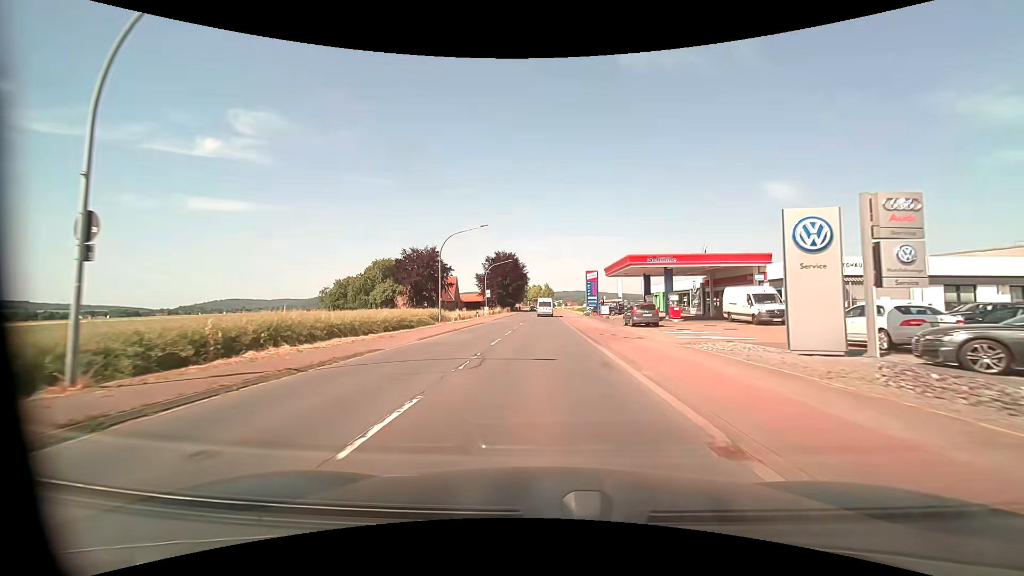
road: primary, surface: asphalt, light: Day
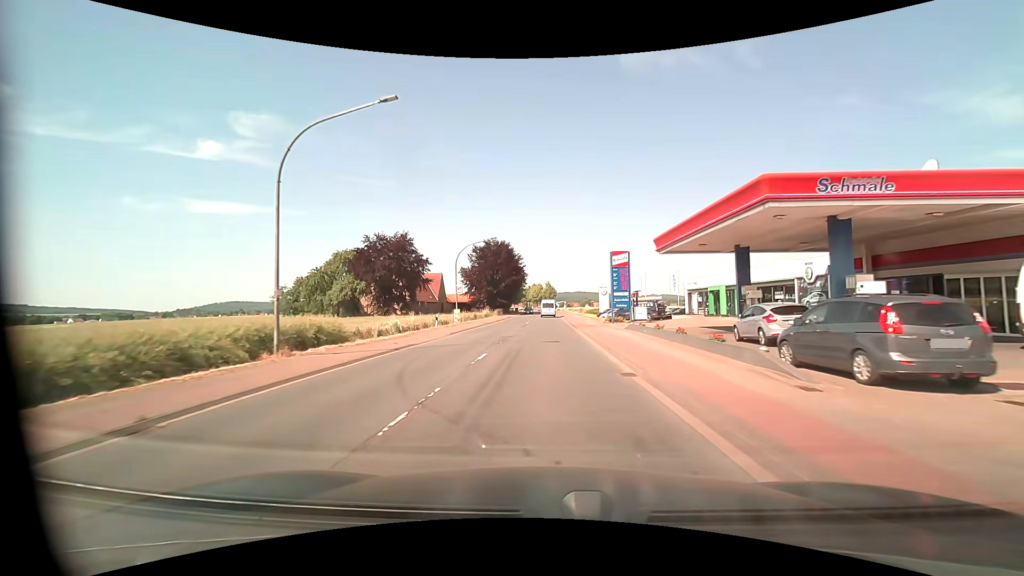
(0.0, +23.8) m; 0°
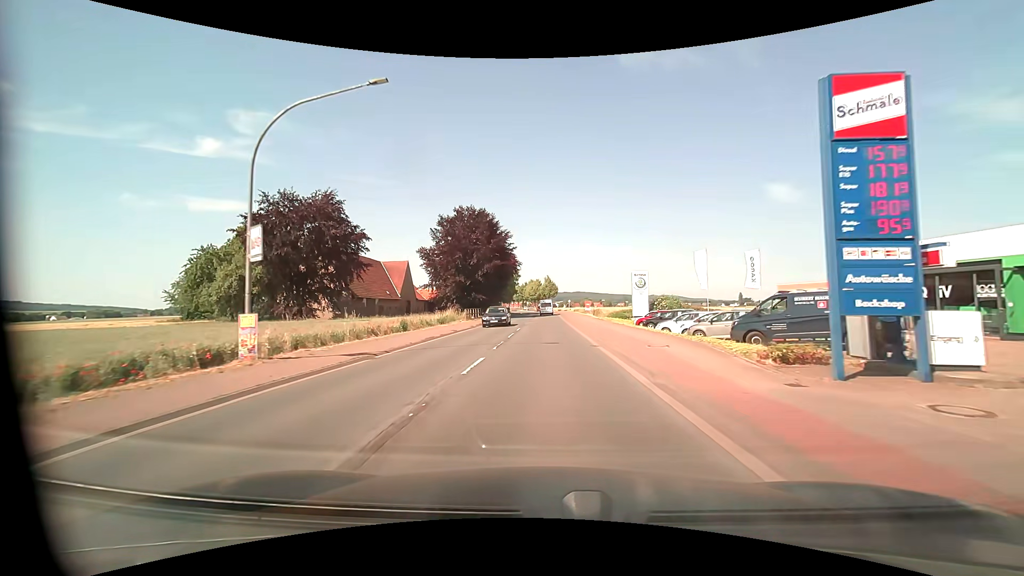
(+0.1, +31.7) m; 0°
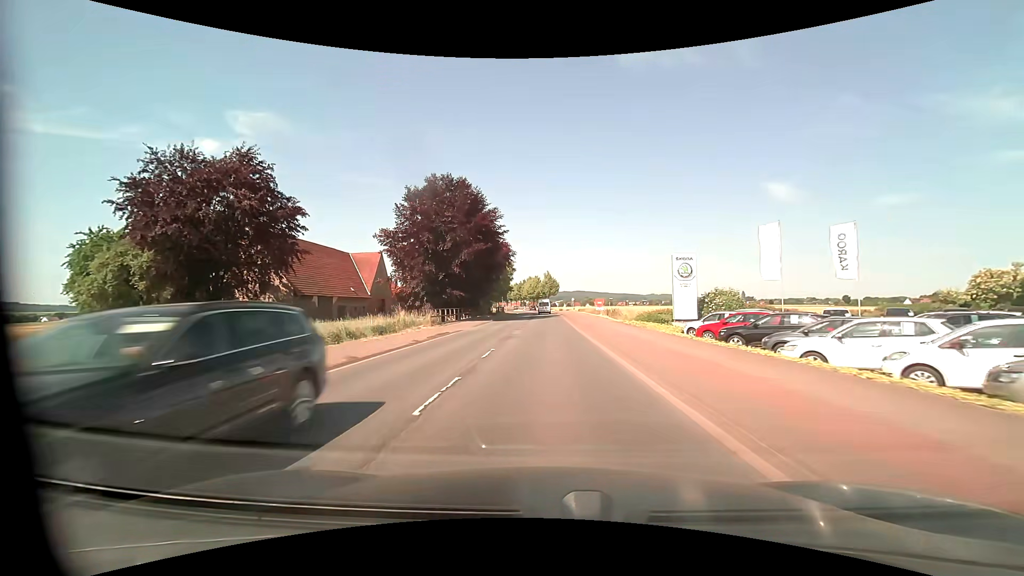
(0.0, +15.8) m; 0°
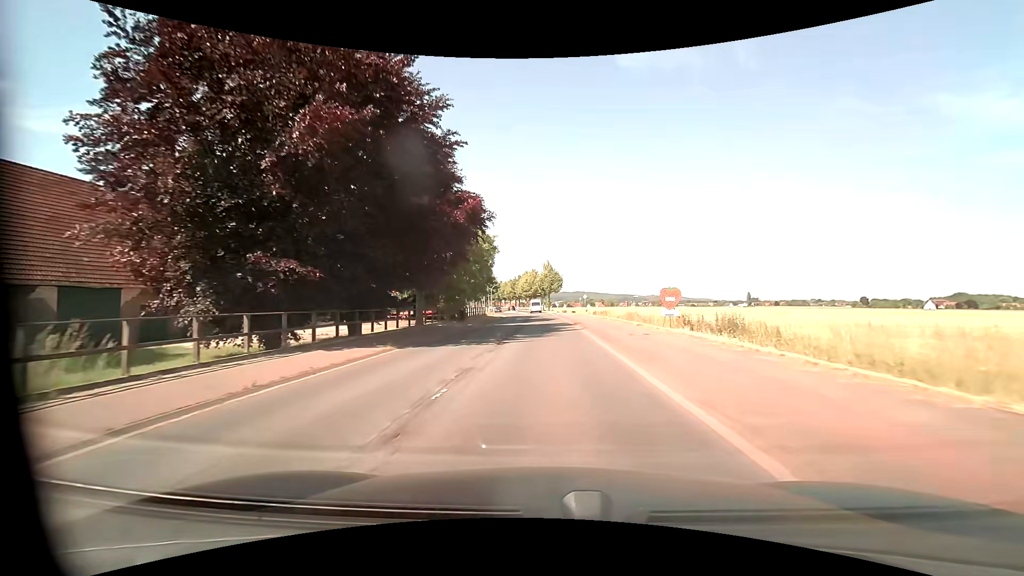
(+0.1, +31.7) m; 0°
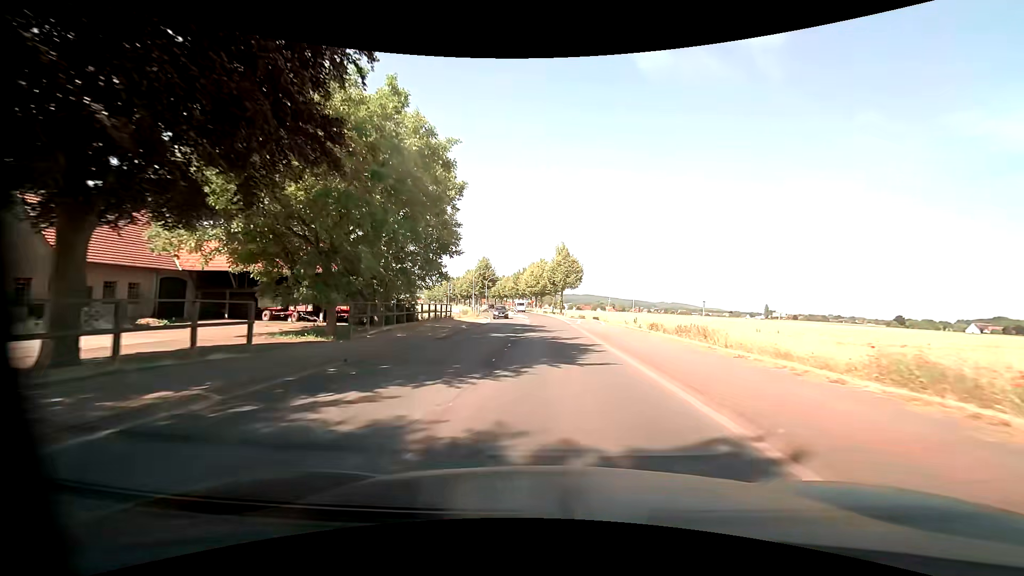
(-0.1, +31.6) m; -1°
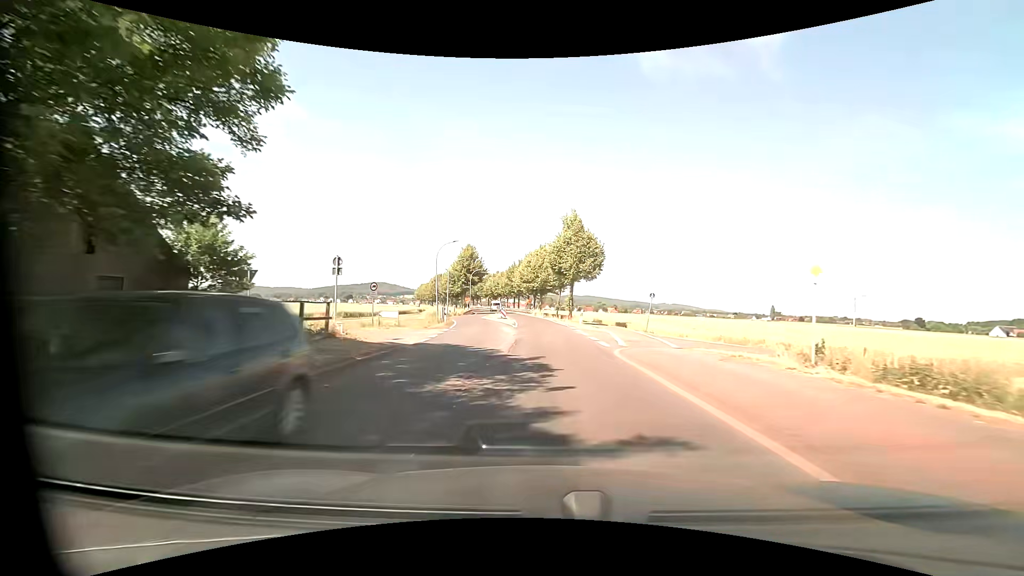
(-0.1, +23.8) m; 0°
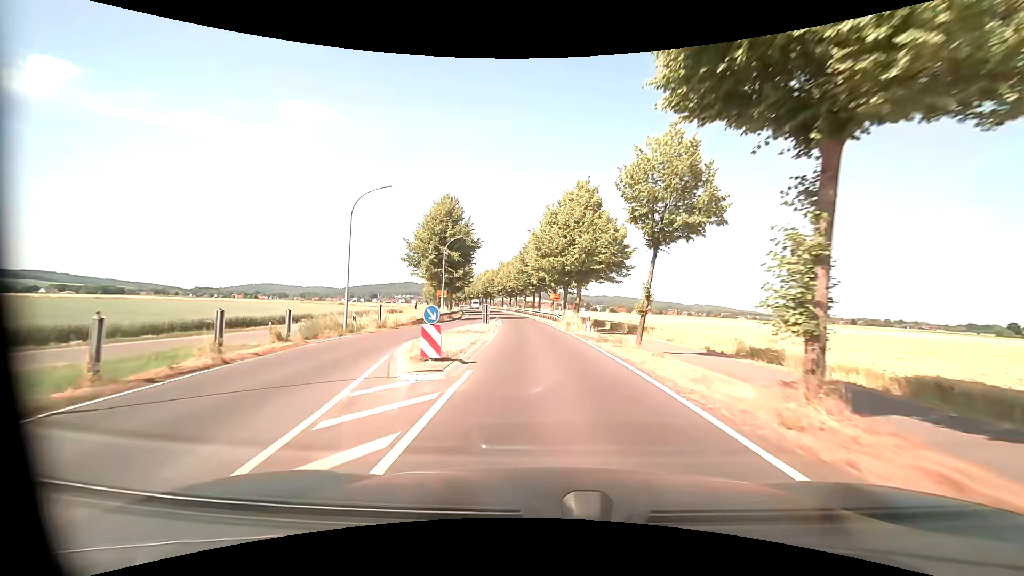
(-0.9, +39.5) m; -3°
(0, +10) (0, +20) (-1, +30) (-2, +40) (-3, +50) (-4, +60) (-5, +70) (-7, +80) (-8, +89) (-10, +99) m
